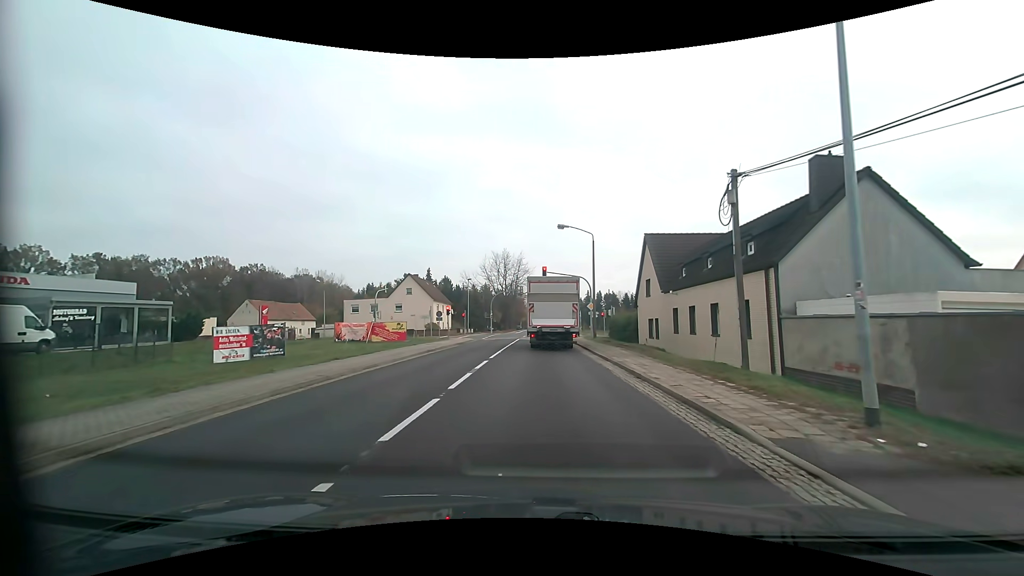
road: primary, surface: asphalt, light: Day
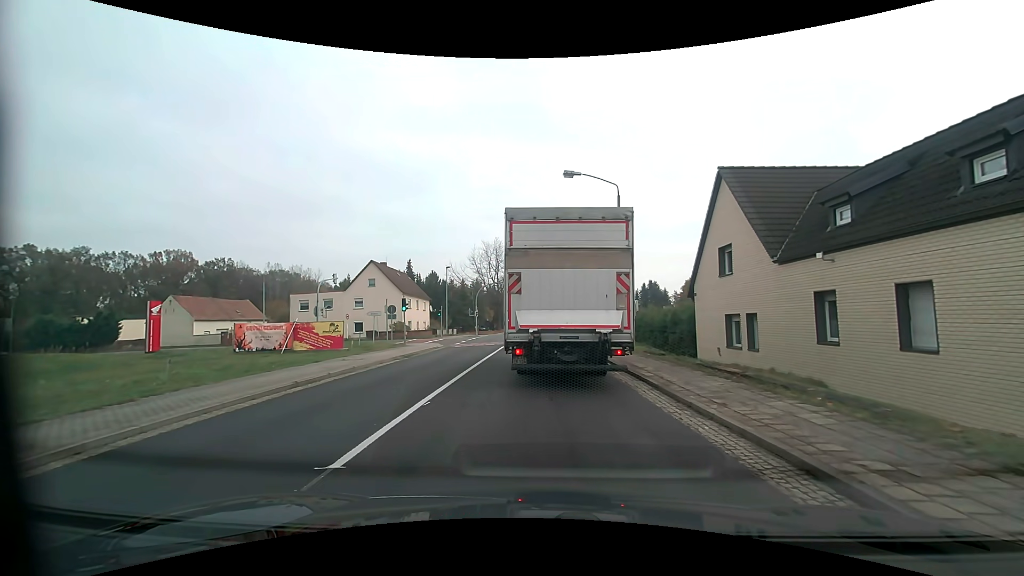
(+0.1, +14.2) m; 0°
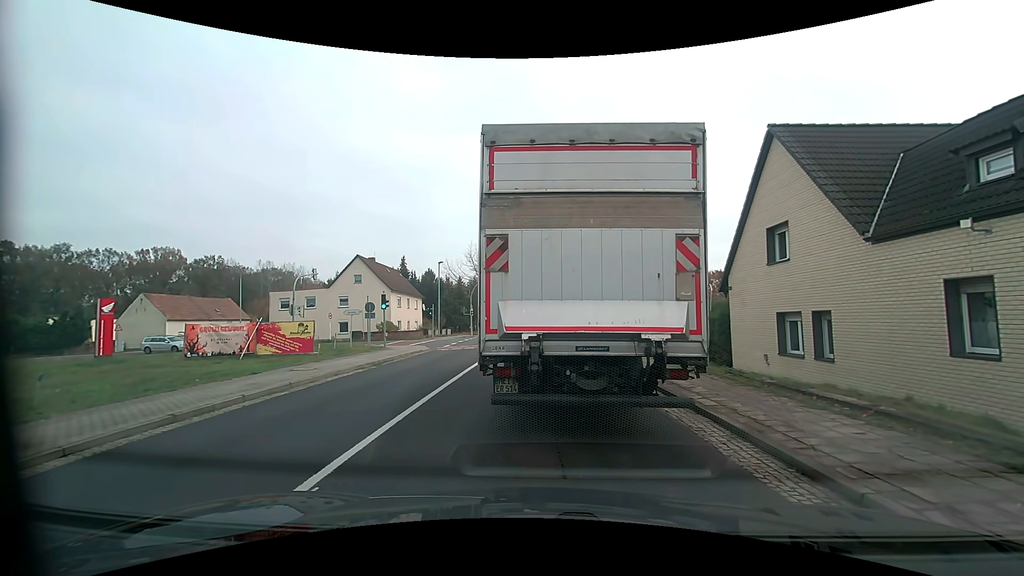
(0.0, +3.9) m; 0°
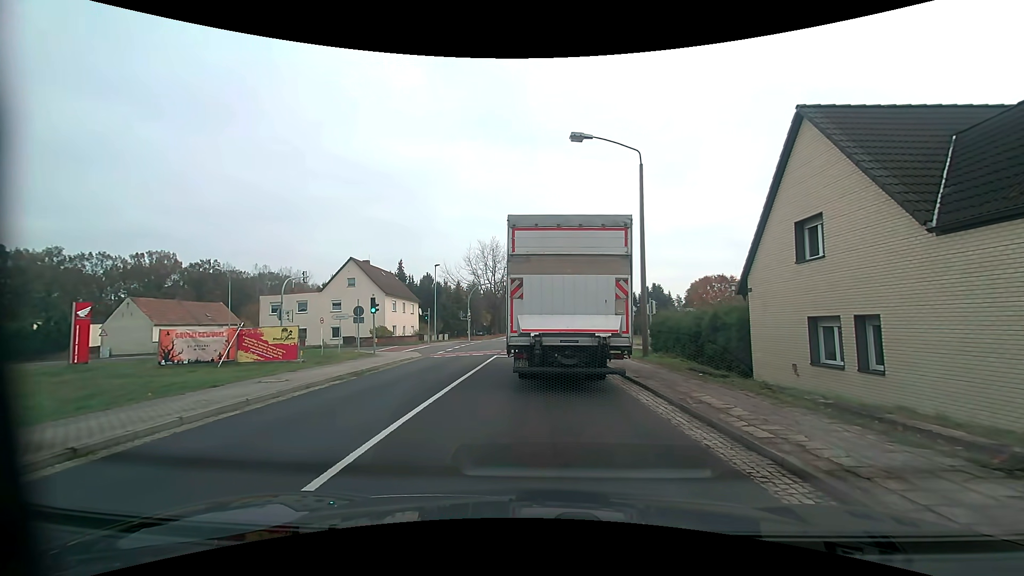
(0.0, +2.1) m; +1°
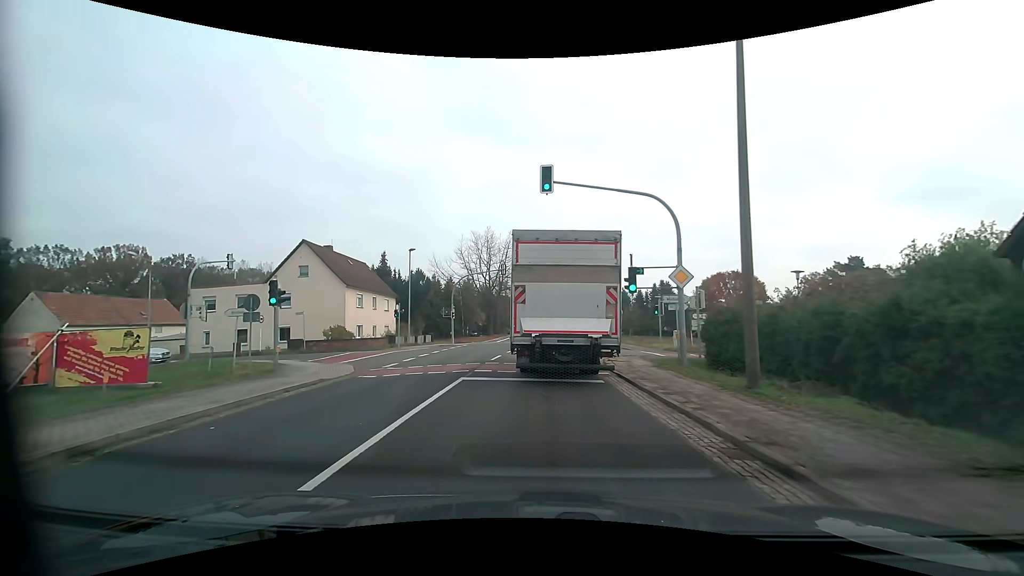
(0.0, +10.9) m; 0°
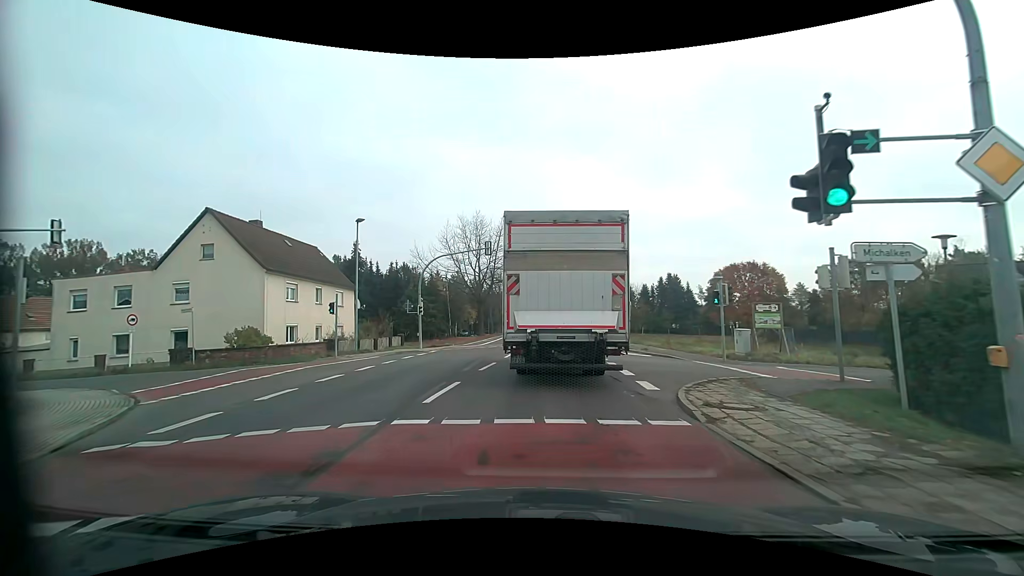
(0.0, +11.6) m; 0°
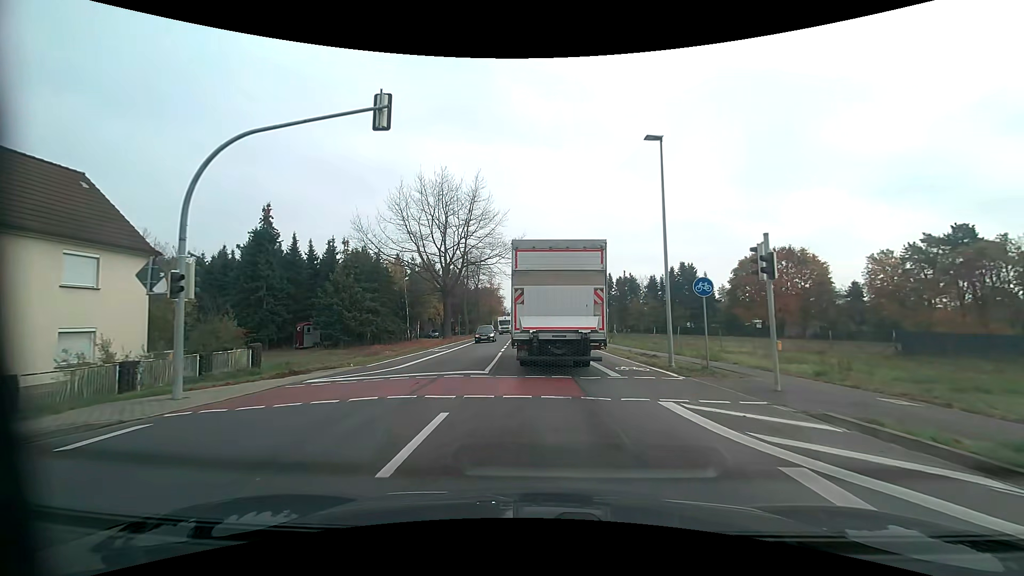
(+0.1, +22.3) m; +1°
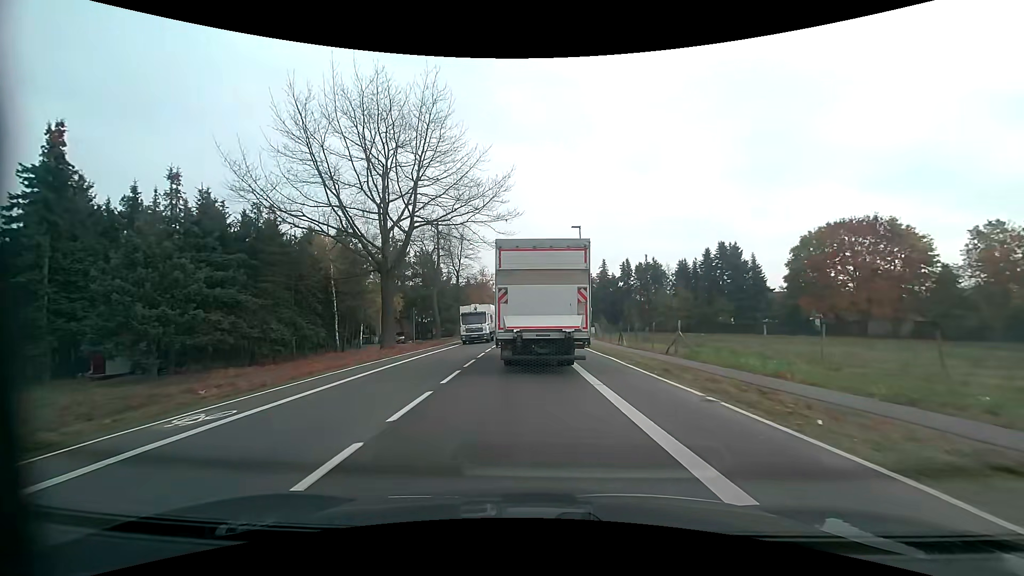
(+0.2, +23.6) m; -1°
(0, +10) (0, +20) (-1, +30) (-1, +40) (-1, +50) (-1, +60) (-2, +70) (-2, +80) (-2, +90) (-2, +100) m
